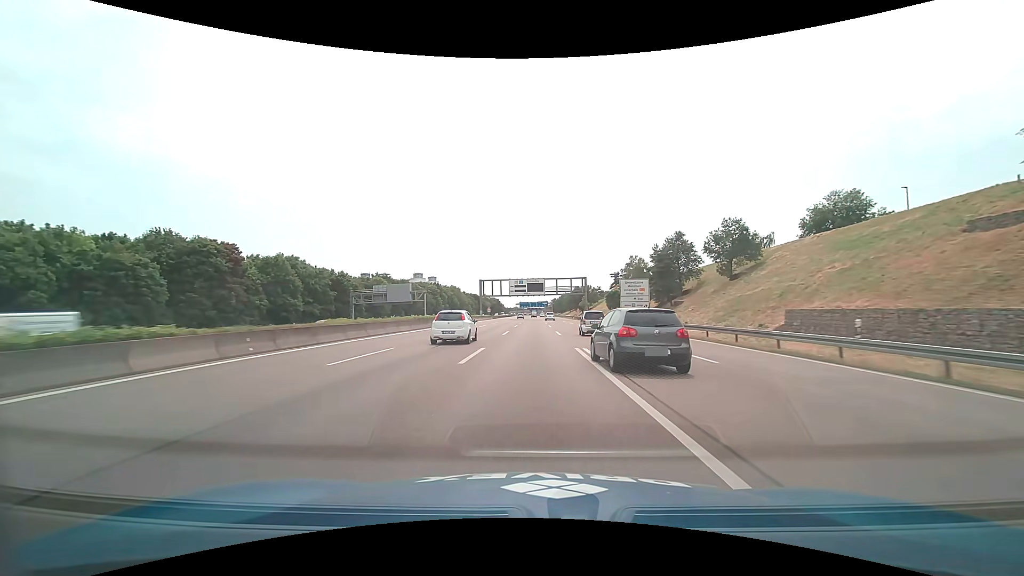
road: motorway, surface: asphalt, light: Day
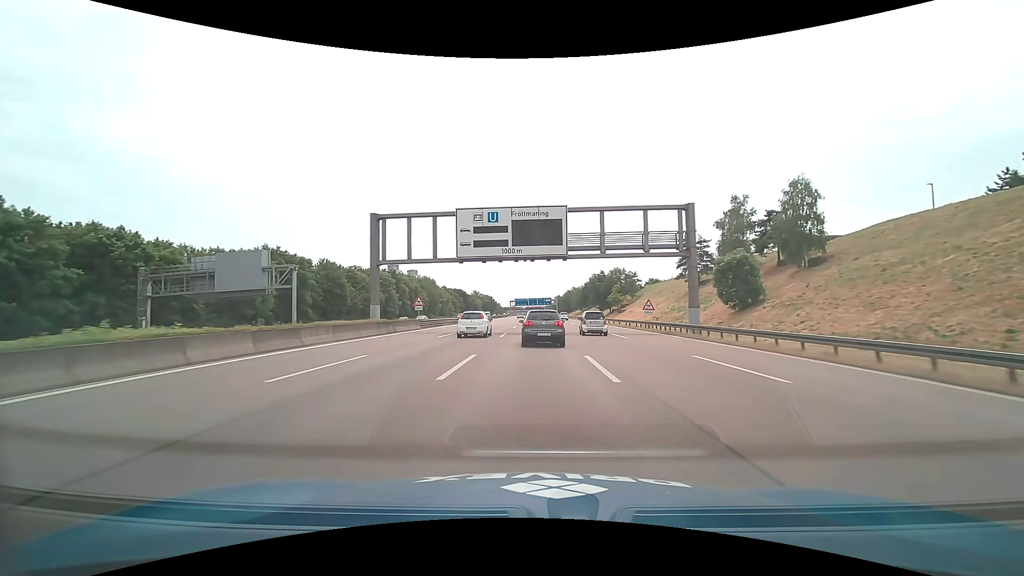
(+0.3, +75.6) m; 0°
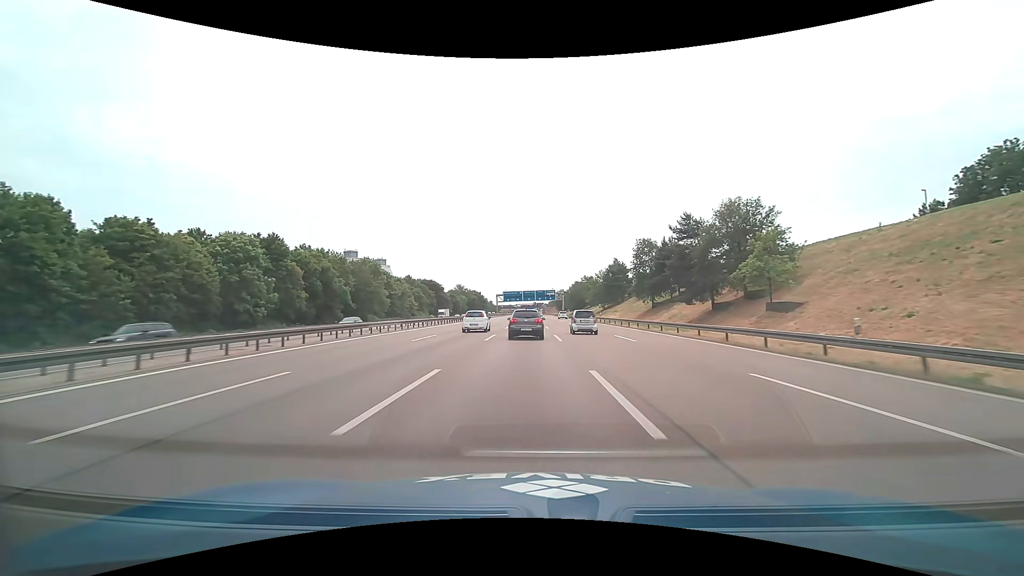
(+0.3, +76.9) m; 0°
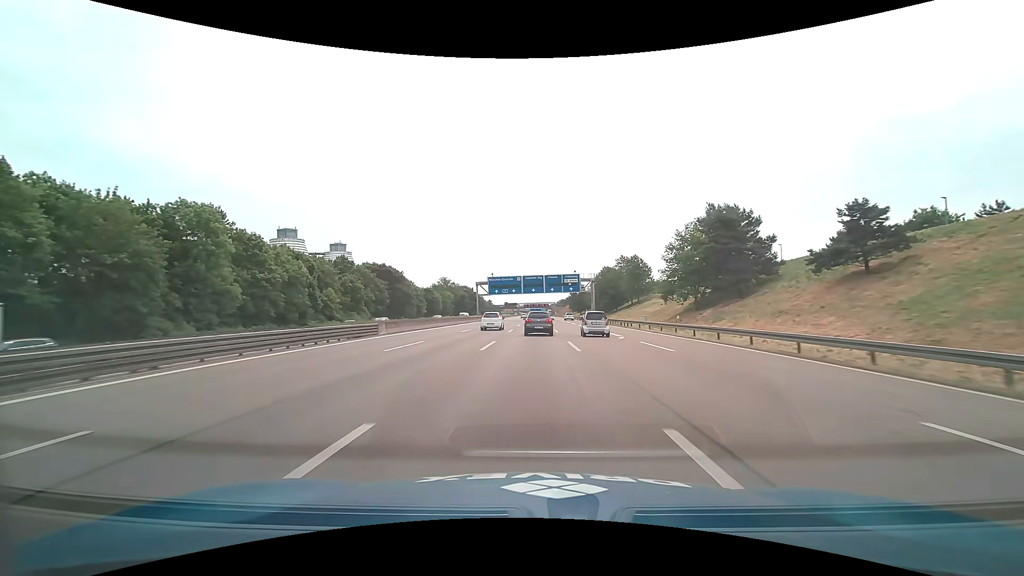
(-0.6, +78.0) m; -1°
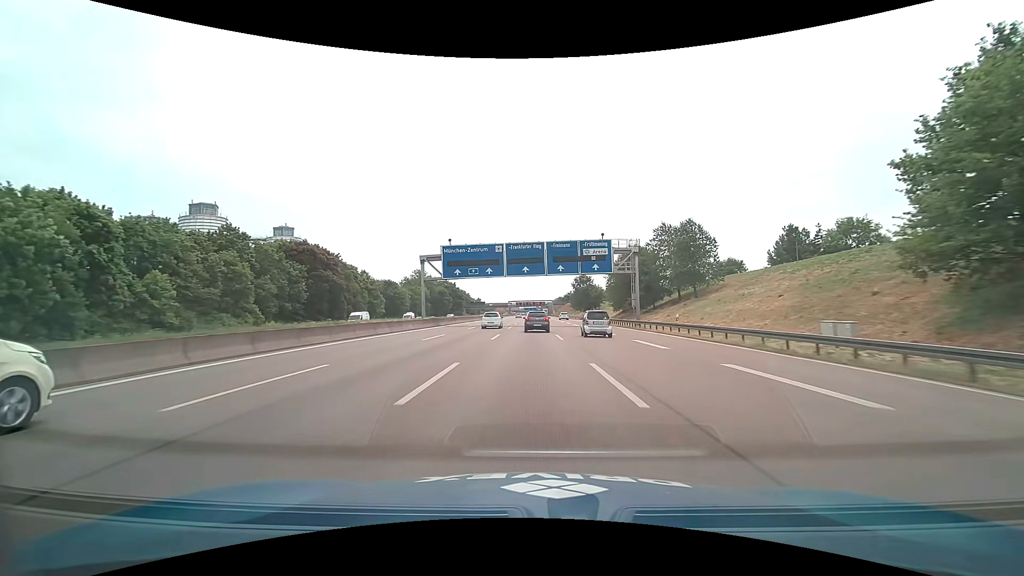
(+0.2, +47.3) m; +1°
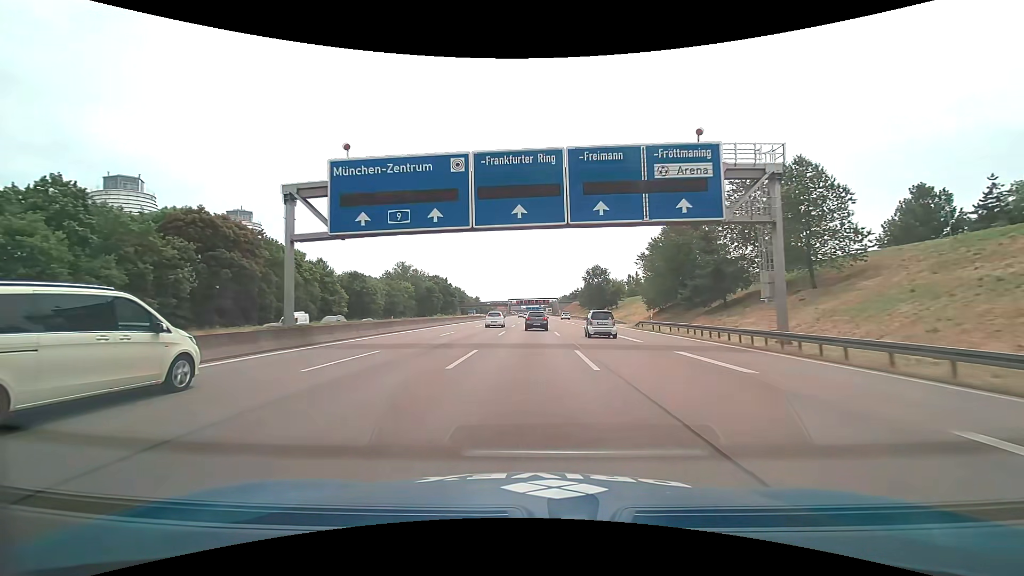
(-0.1, +31.6) m; 0°
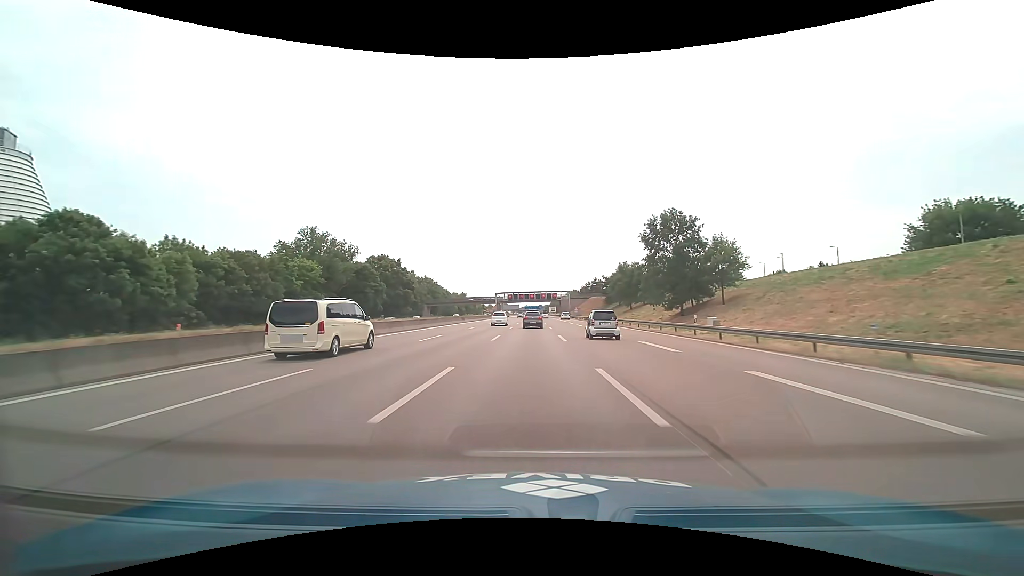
(-0.1, +78.2) m; 0°
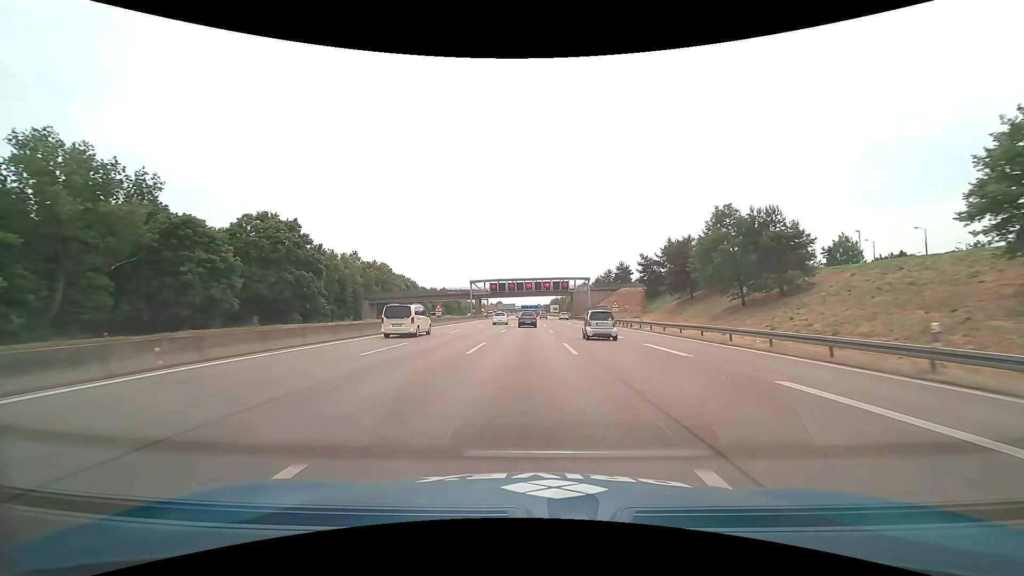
(-0.1, +62.0) m; 0°
(0, +10) (0, +20) (0, +30) (0, +40) (0, +50) (0, +60) (0, +70) (0, +80) (0, +90) (0, +100) m
